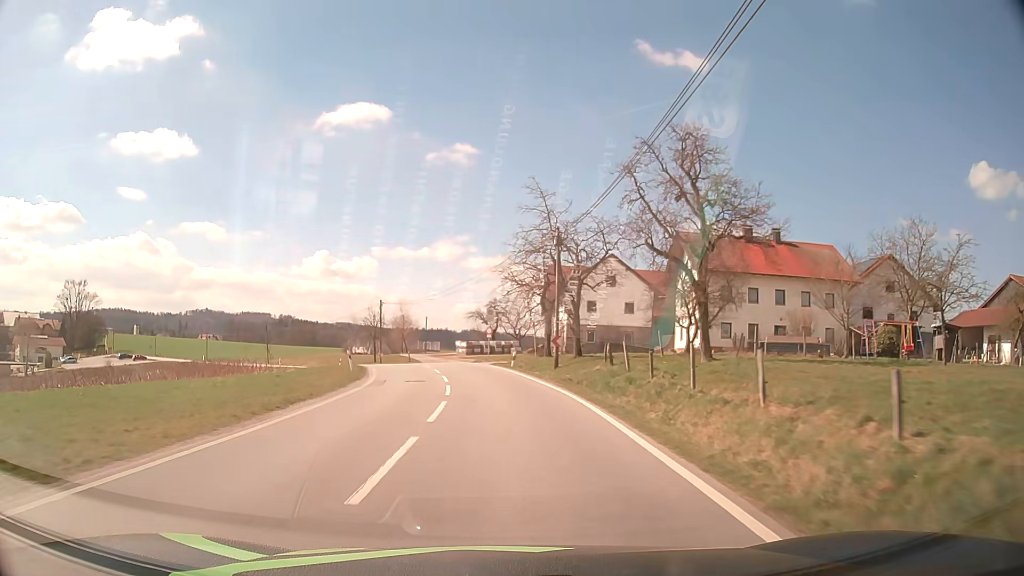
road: tertiary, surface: asphalt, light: Day
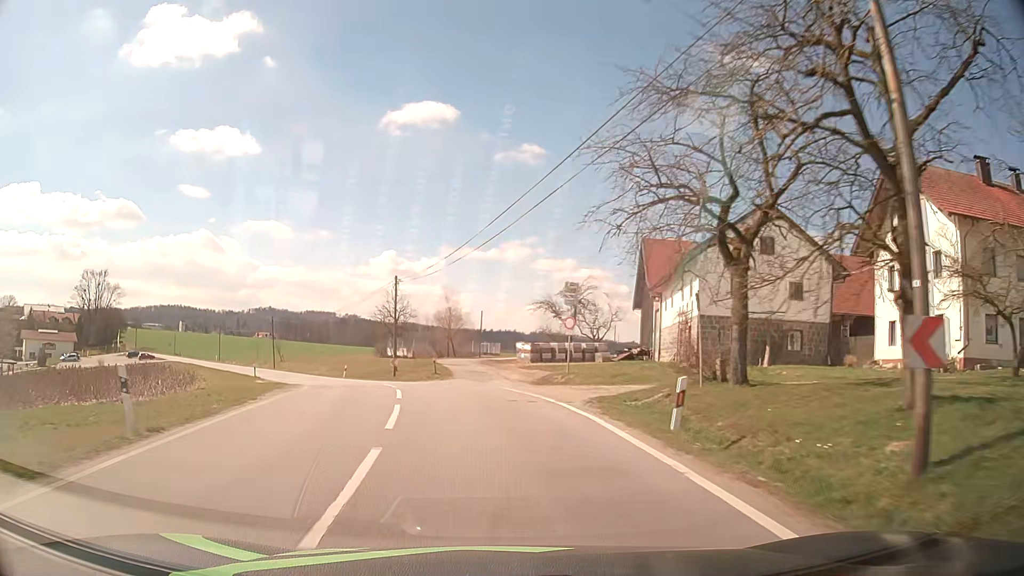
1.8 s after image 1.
(-1.0, +25.3) m; -6°
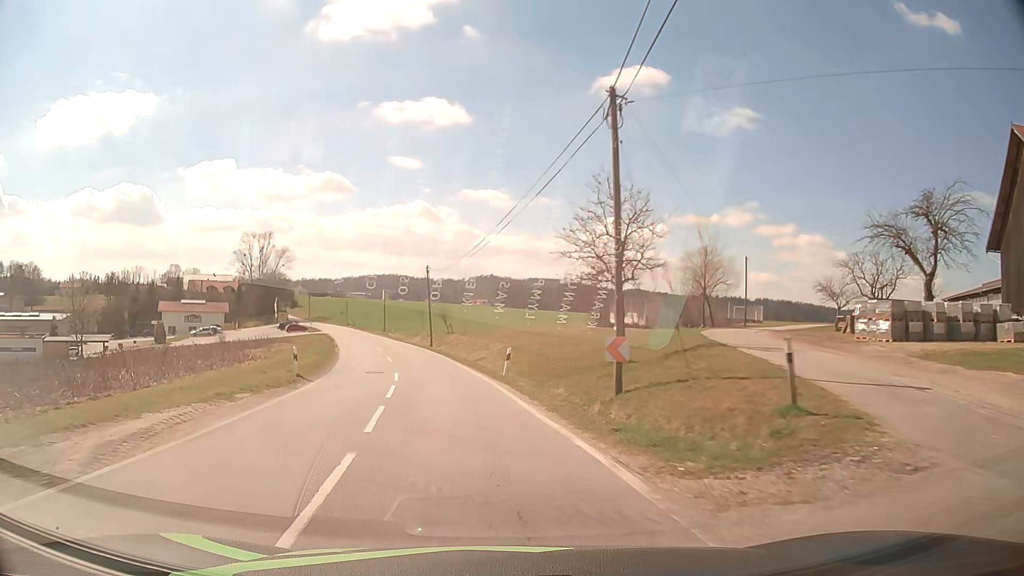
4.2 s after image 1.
(-4.2, +29.9) m; -19°
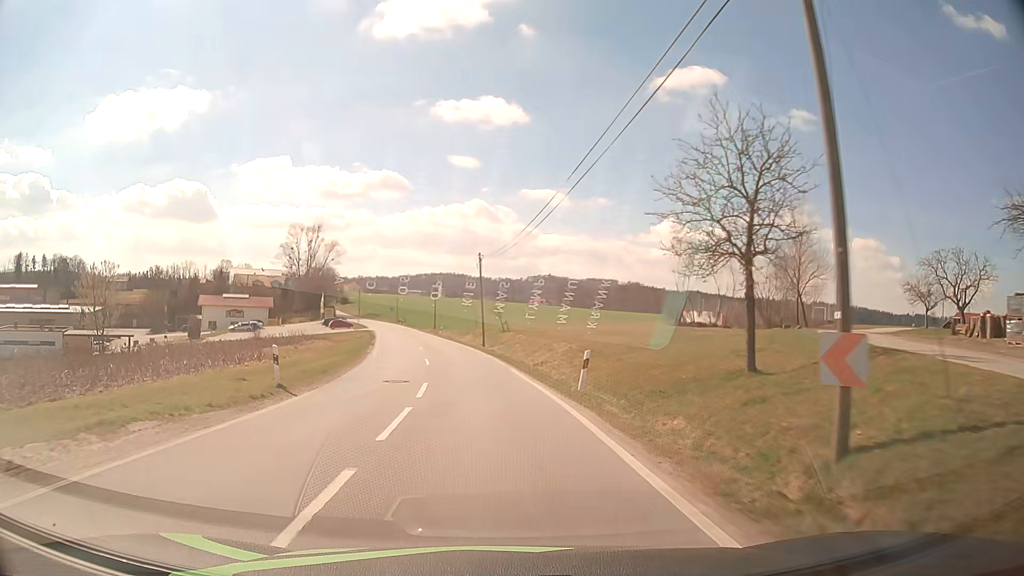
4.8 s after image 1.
(-0.4, +7.6) m; -5°
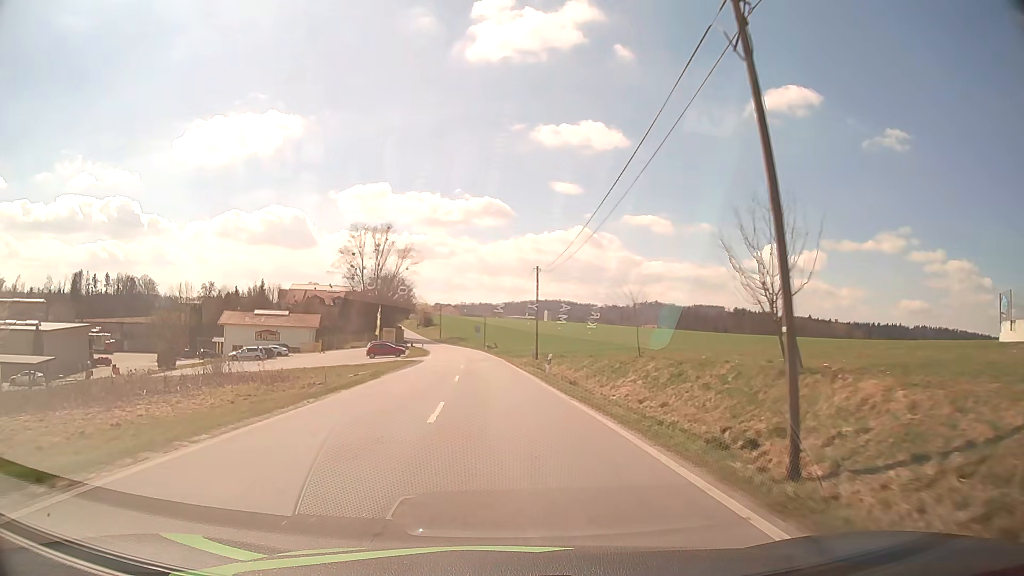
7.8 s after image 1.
(-3.9, +39.7) m; -9°
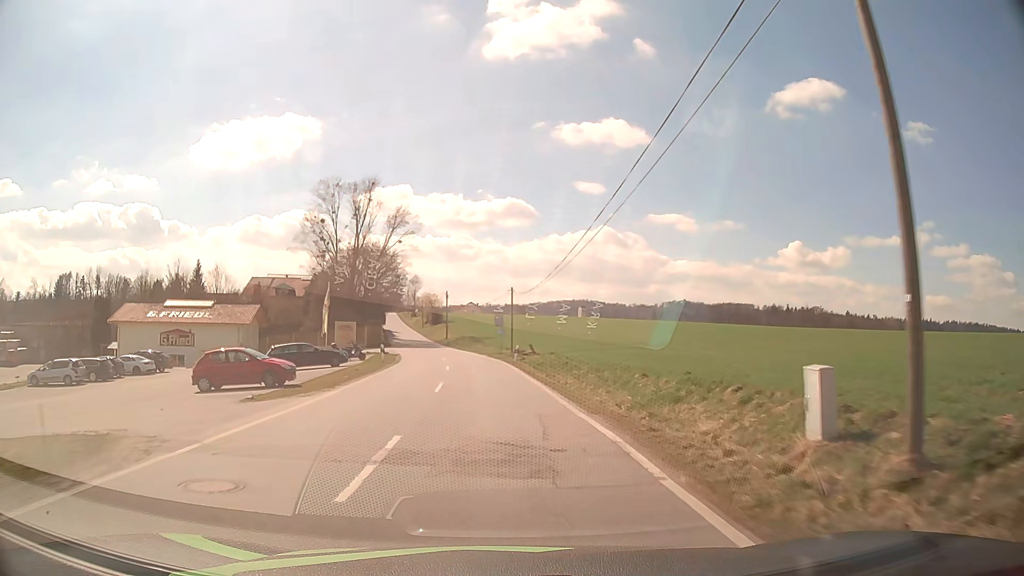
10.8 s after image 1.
(-1.2, +41.9) m; -2°
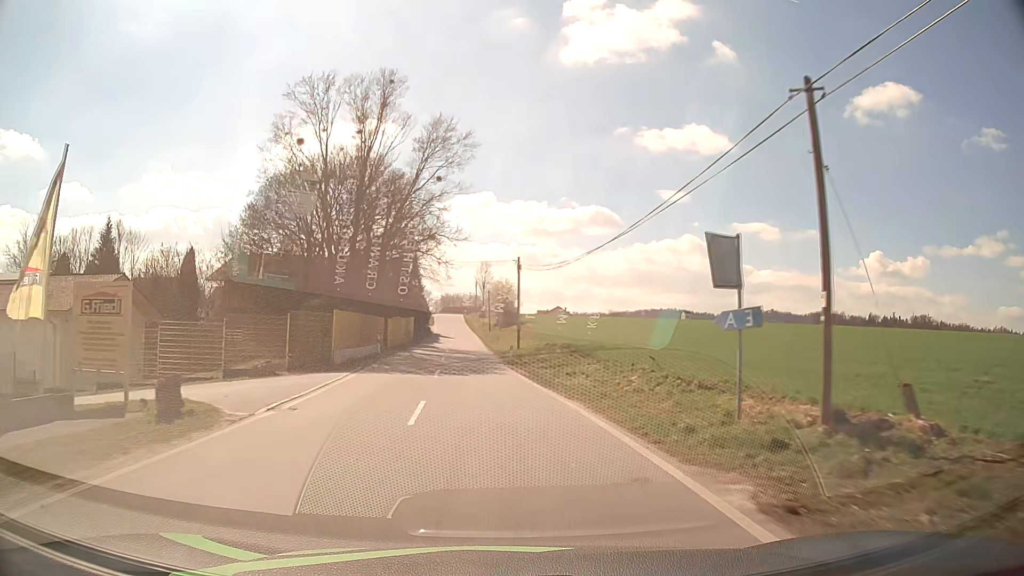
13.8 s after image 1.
(-2.6, +43.4) m; -7°
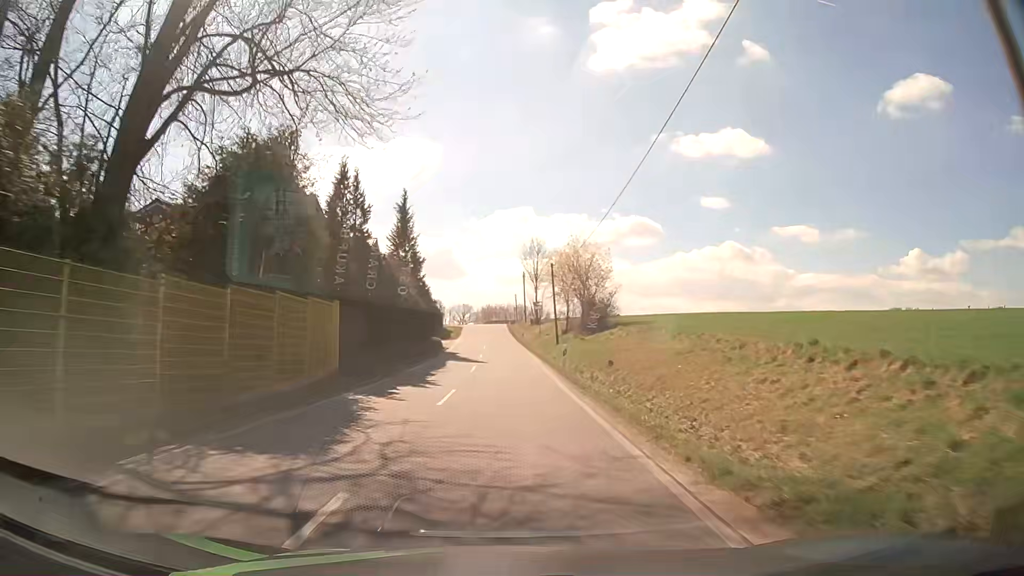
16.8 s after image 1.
(-2.3, +44.8) m; -4°
(0, +10) (0, +20) (0, +30) (0, +40) (0, +50) (-1, +60) (-1, +70) (-1, +80) (-1, +90) (-2, +100) m
